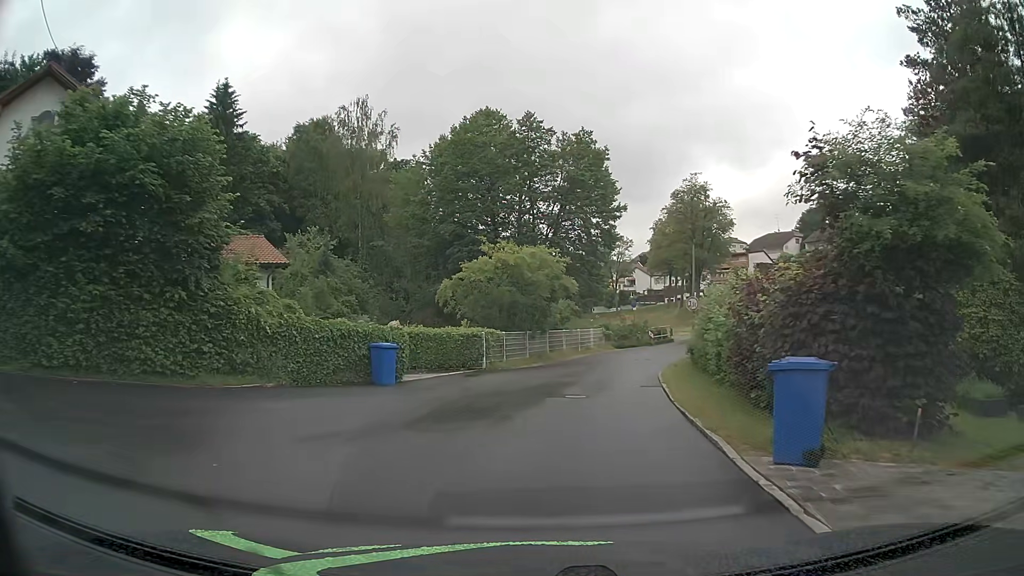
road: residential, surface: asphalt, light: Day
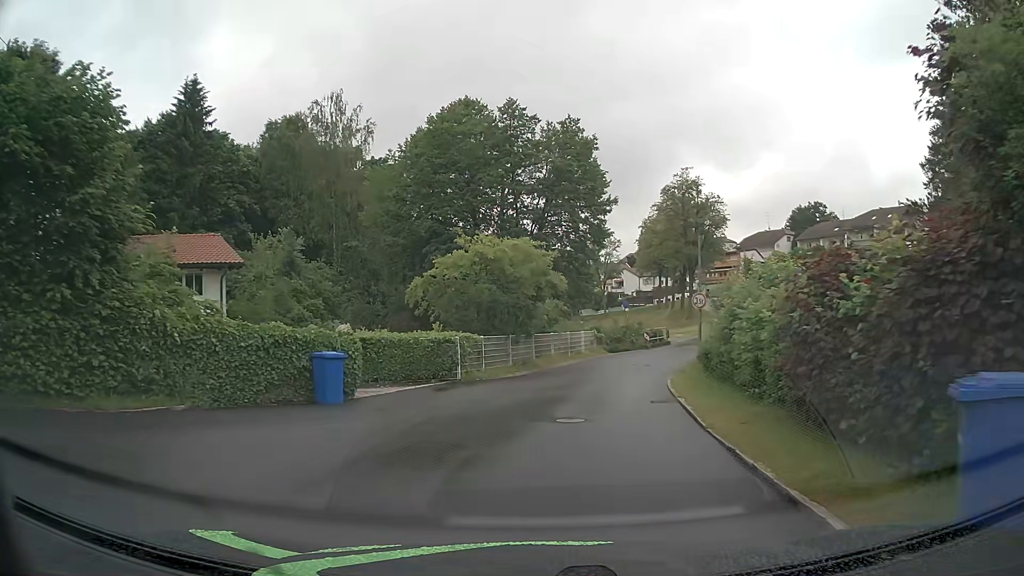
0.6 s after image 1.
(0.0, +3.6) m; 0°
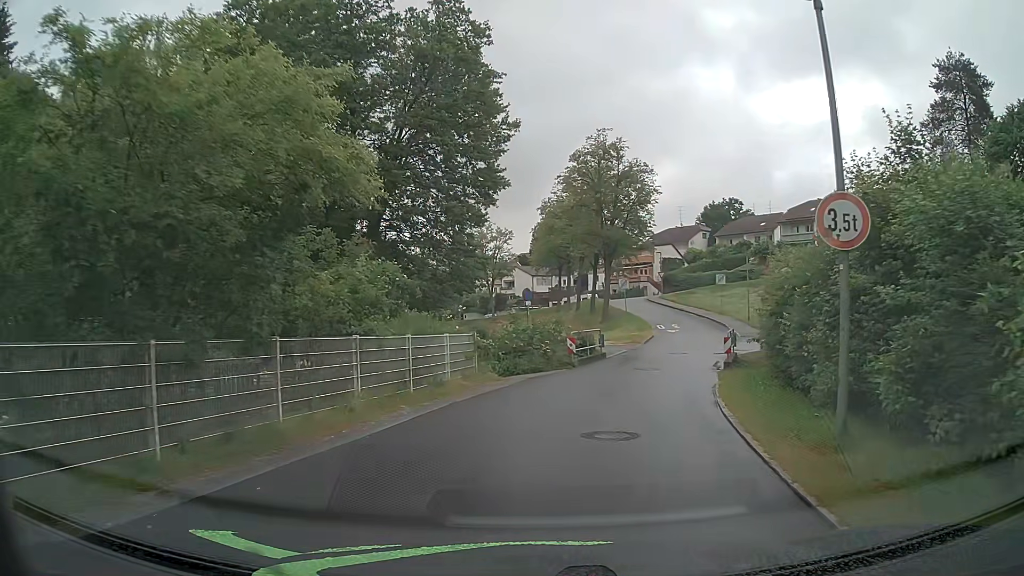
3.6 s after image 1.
(+1.5, +18.1) m; +9°
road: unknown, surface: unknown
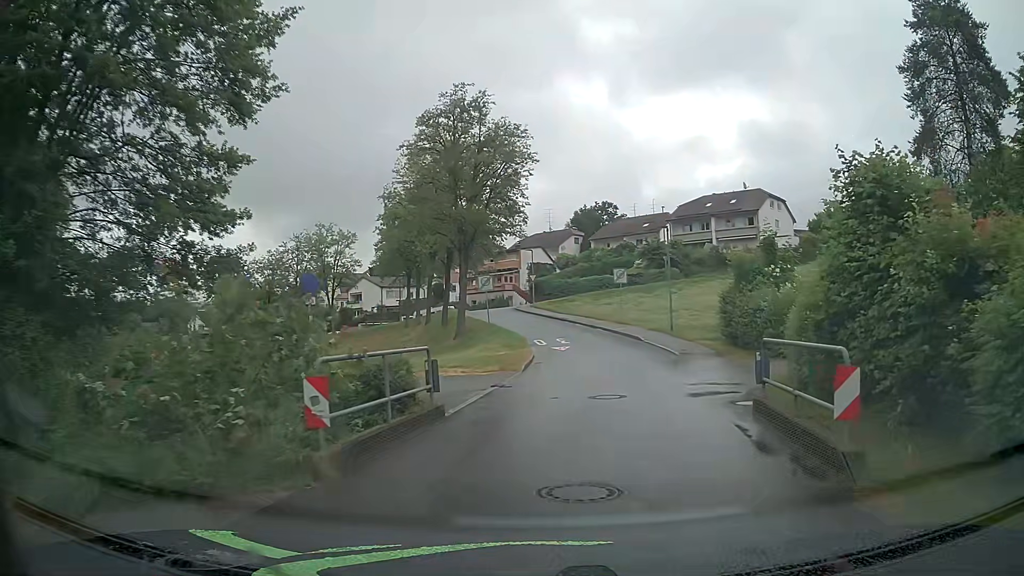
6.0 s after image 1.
(+1.7, +15.3) m; +13°
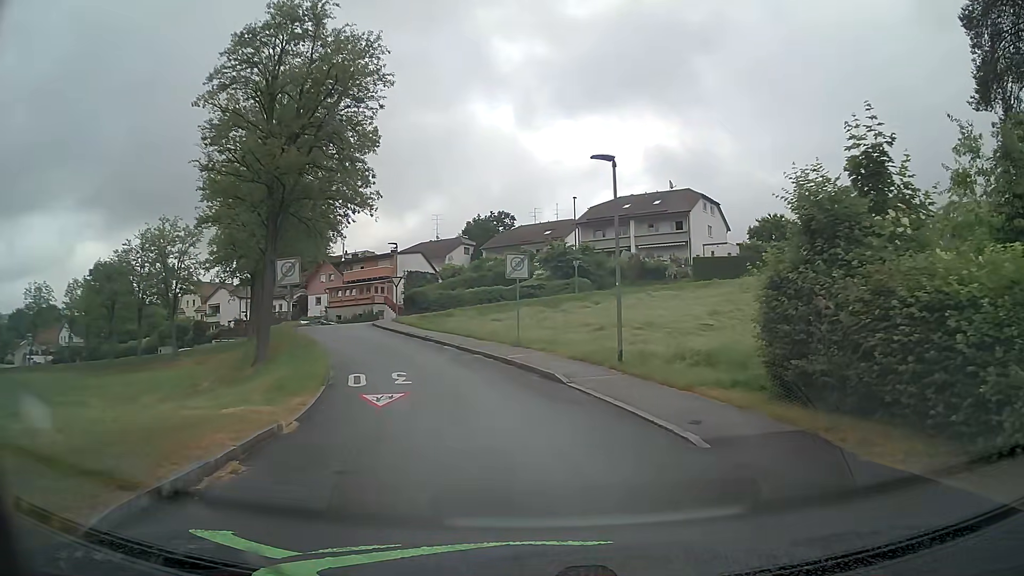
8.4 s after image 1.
(+1.6, +16.3) m; +8°
(-1, +10) (-3, +20) (-7, +29) (-10, +38) (-13, +48) (-9, +57) (+1, +59) (+11, +58) (+21, +58) (+31, +58) m
